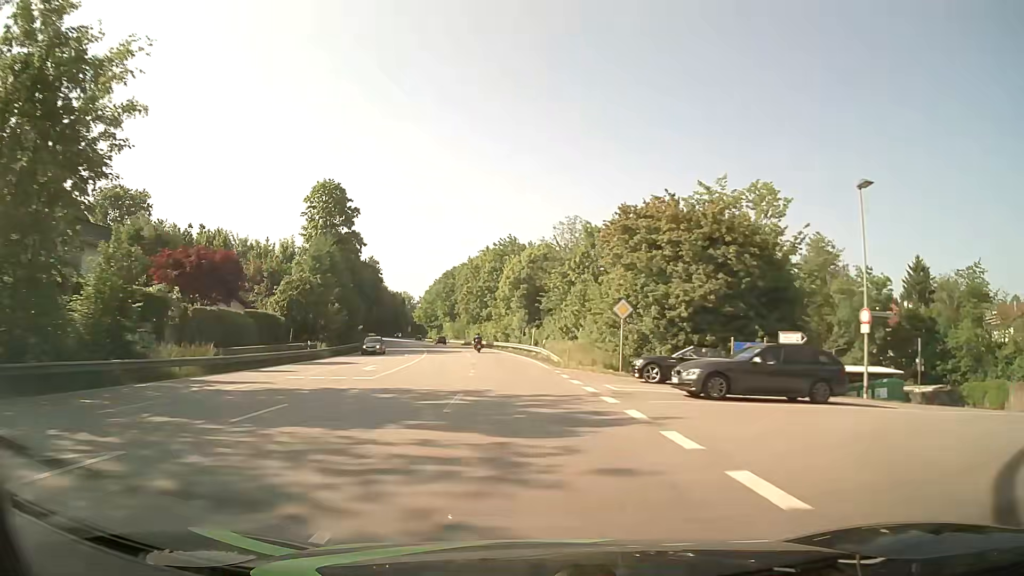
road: primary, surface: asphalt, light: Day
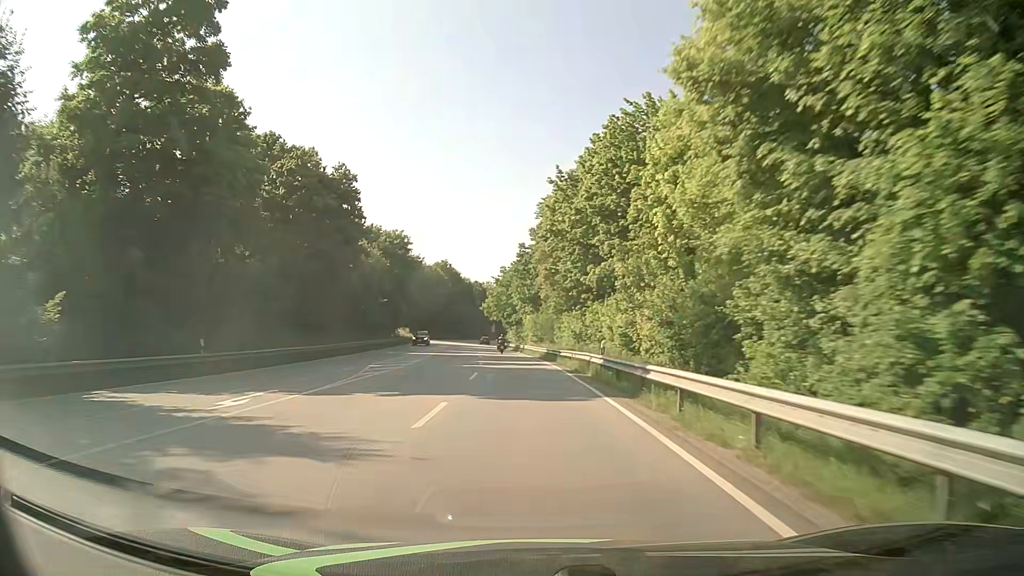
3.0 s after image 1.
(-4.9, +62.4) m; -9°
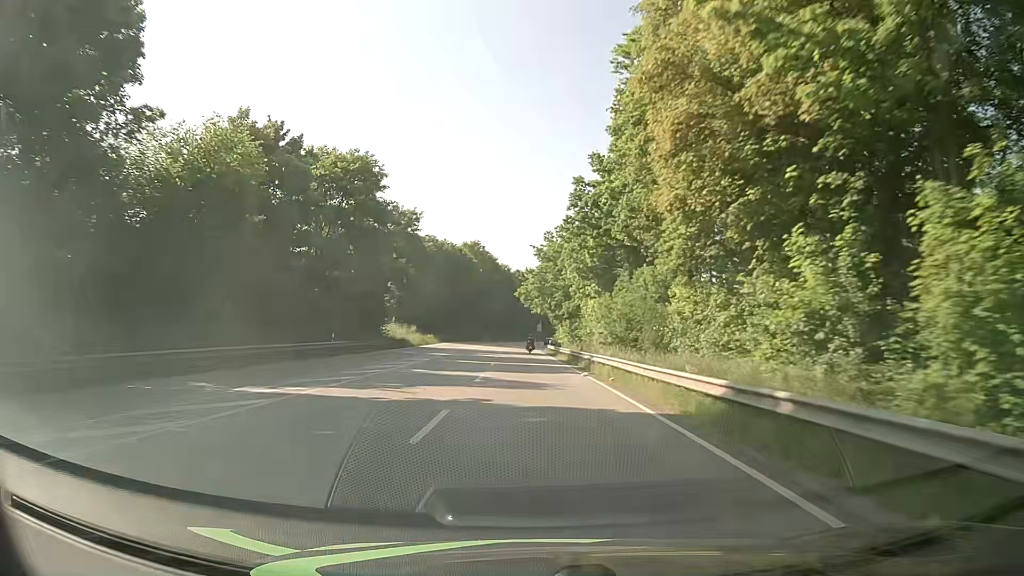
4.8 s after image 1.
(-1.2, +37.7) m; -4°
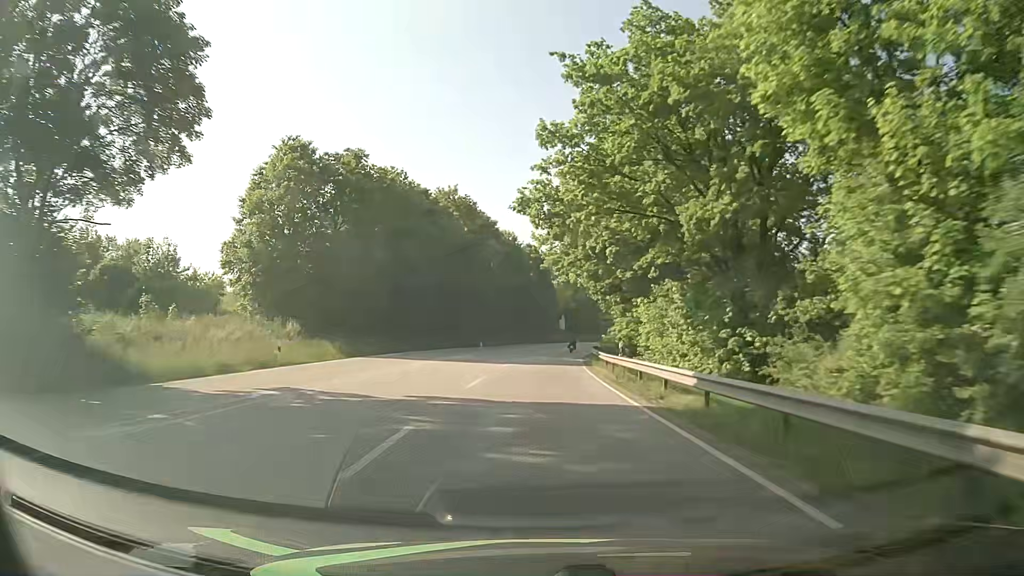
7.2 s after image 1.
(-0.7, +50.3) m; -2°
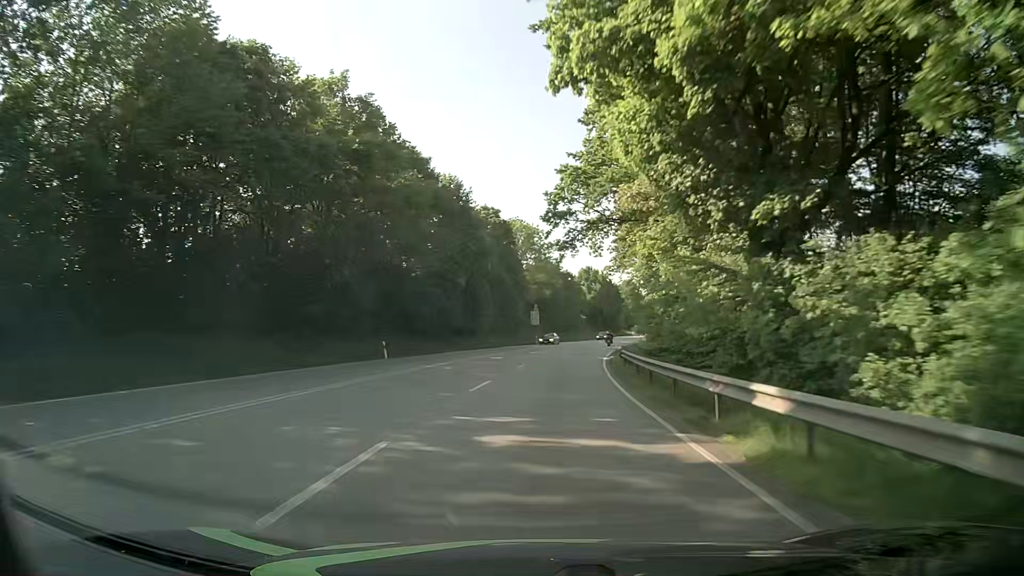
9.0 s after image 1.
(+0.9, +37.6) m; +3°
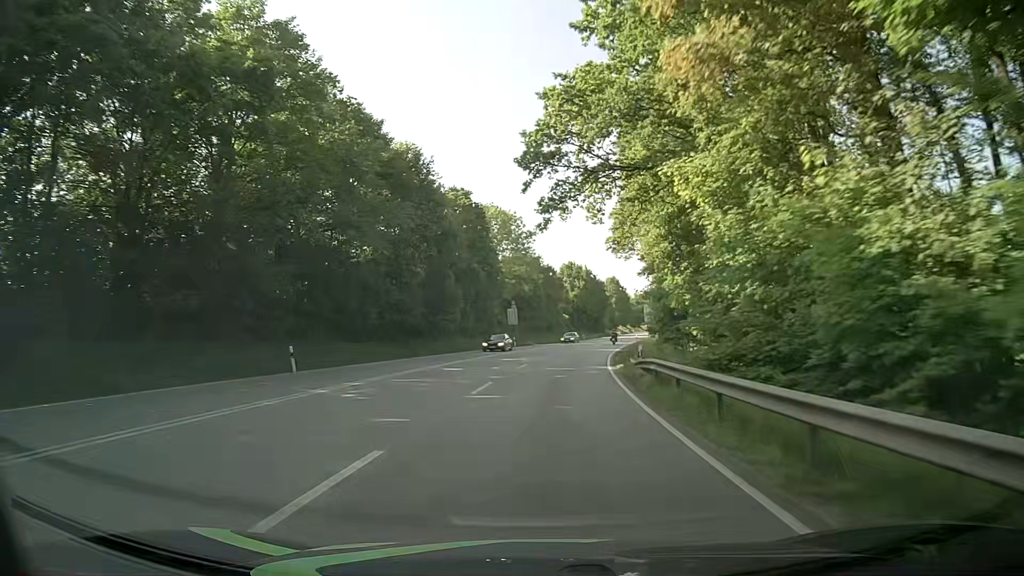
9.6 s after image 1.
(+0.2, +12.5) m; +2°
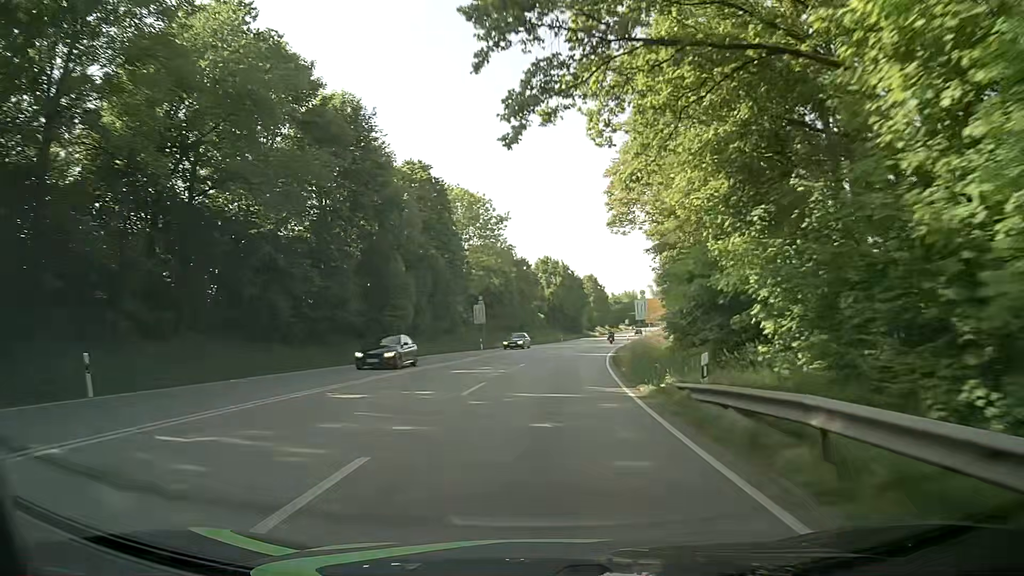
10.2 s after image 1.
(+0.2, +12.5) m; +2°
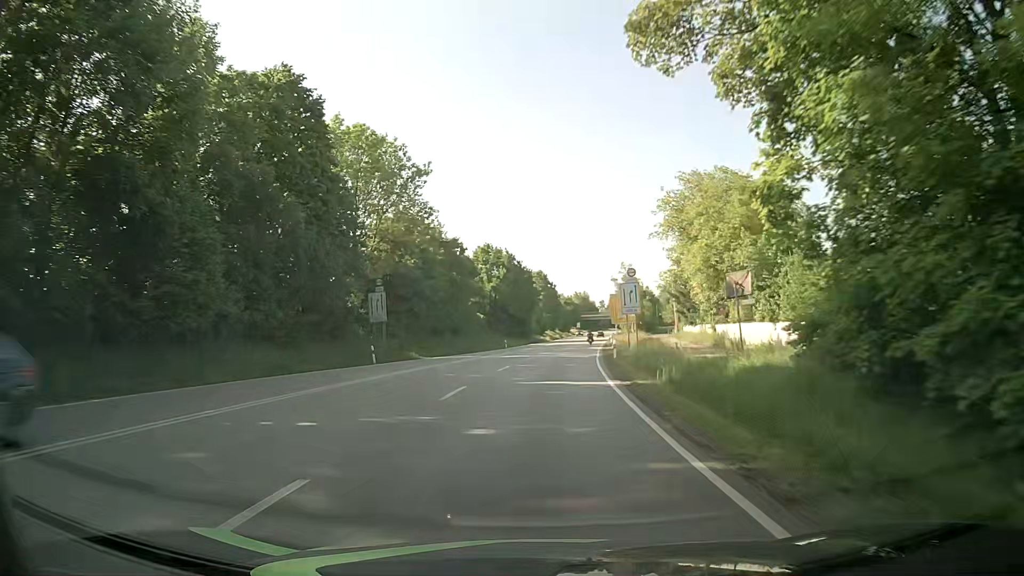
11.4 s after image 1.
(+1.1, +24.9) m; +5°
(0, +10) (+1, +20) (+1, +30) (+2, +40) (+3, +50) (+4, +60) (+5, +70) (+6, +80) (+8, +90) (+9, +100) m
